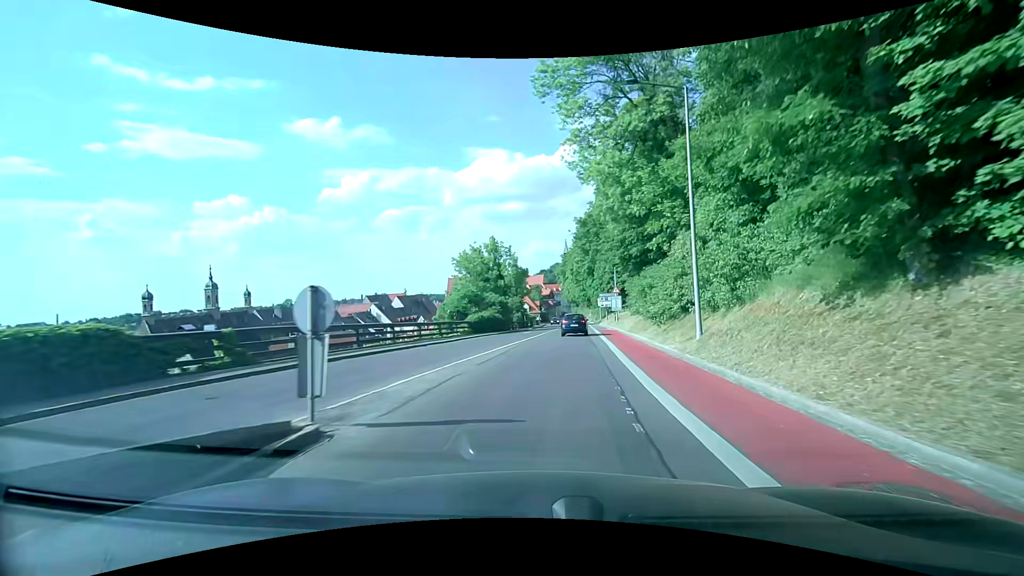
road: secondary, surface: asphalt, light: Day
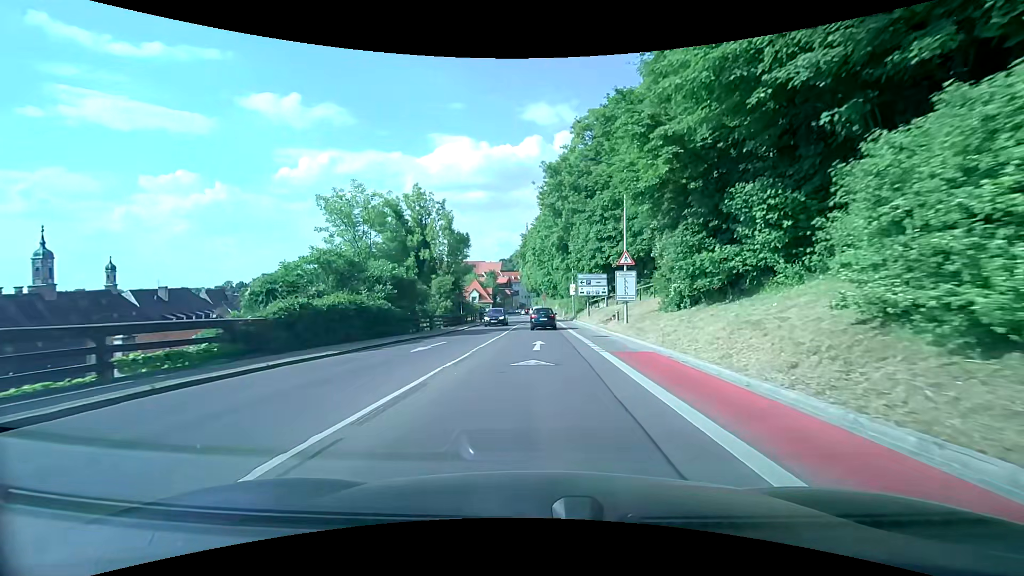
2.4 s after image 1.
(+1.5, +26.6) m; +5°
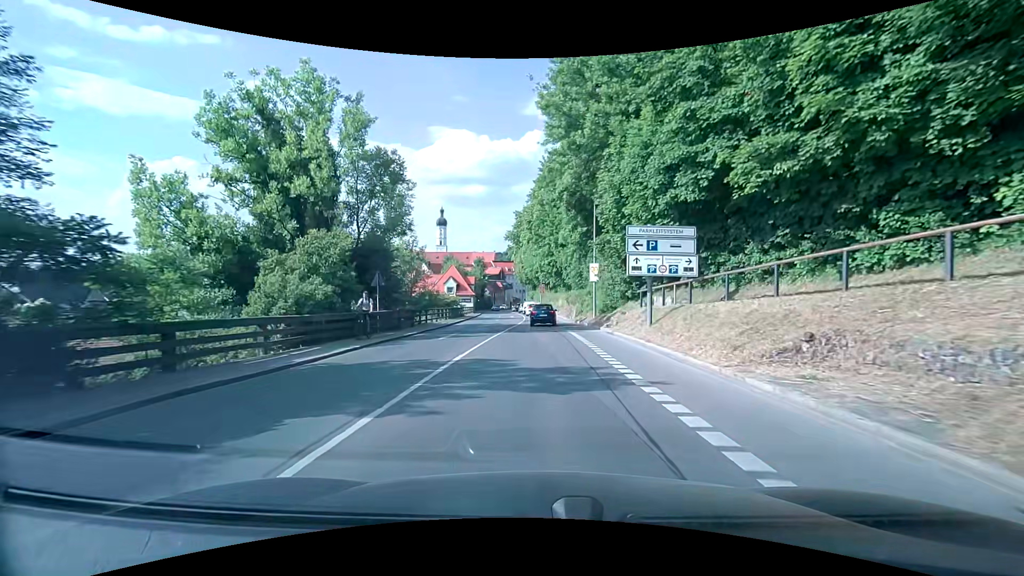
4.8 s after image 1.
(0.0, +25.0) m; 0°
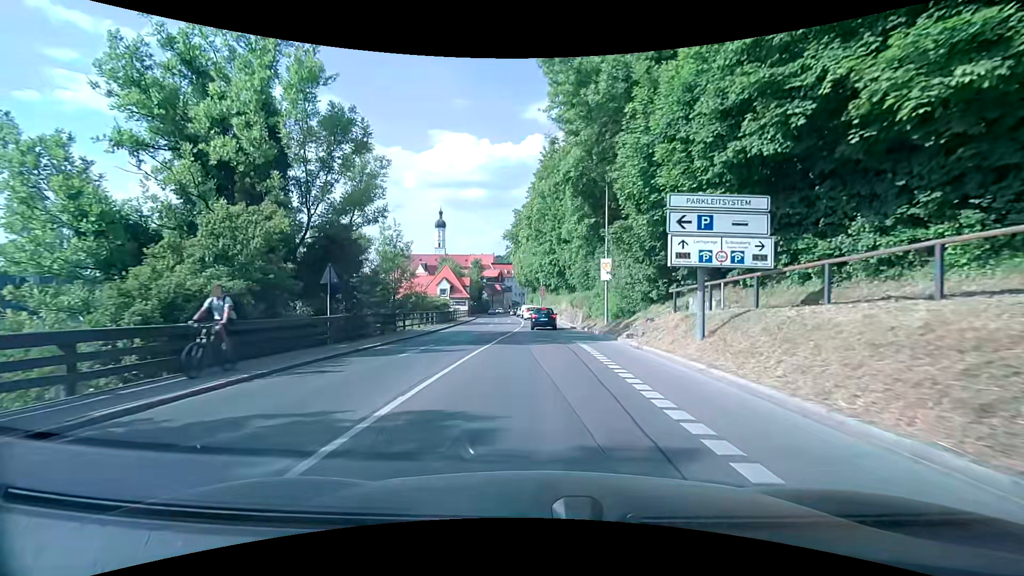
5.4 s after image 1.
(0.0, +5.8) m; 0°
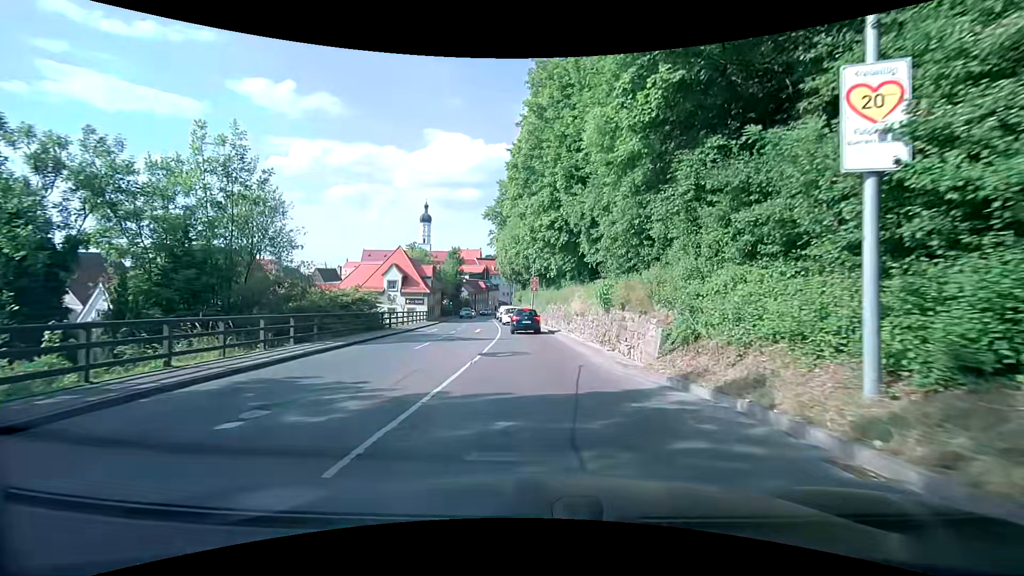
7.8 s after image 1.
(+0.2, +22.7) m; 0°
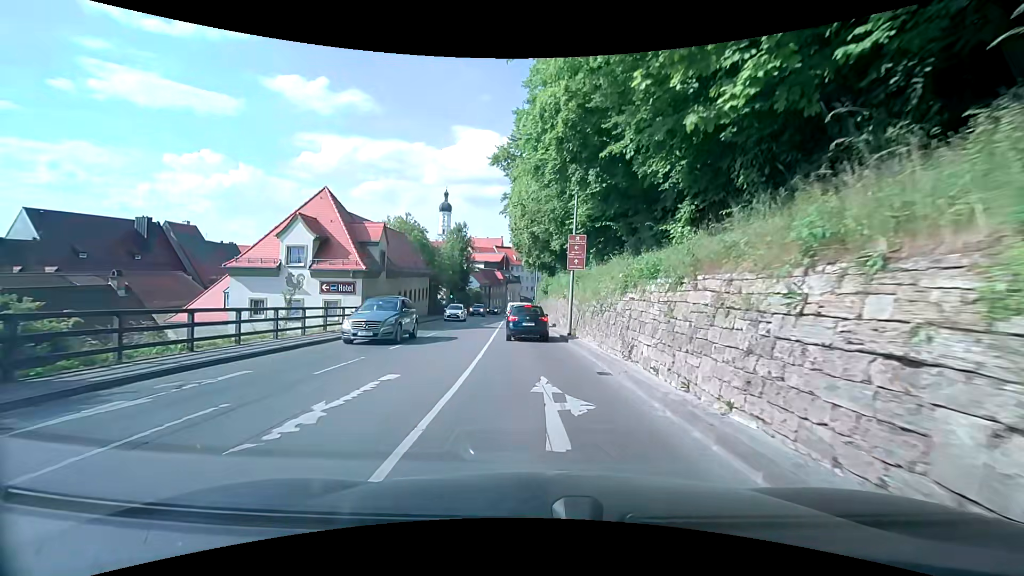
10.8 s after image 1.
(-0.4, +26.0) m; -2°
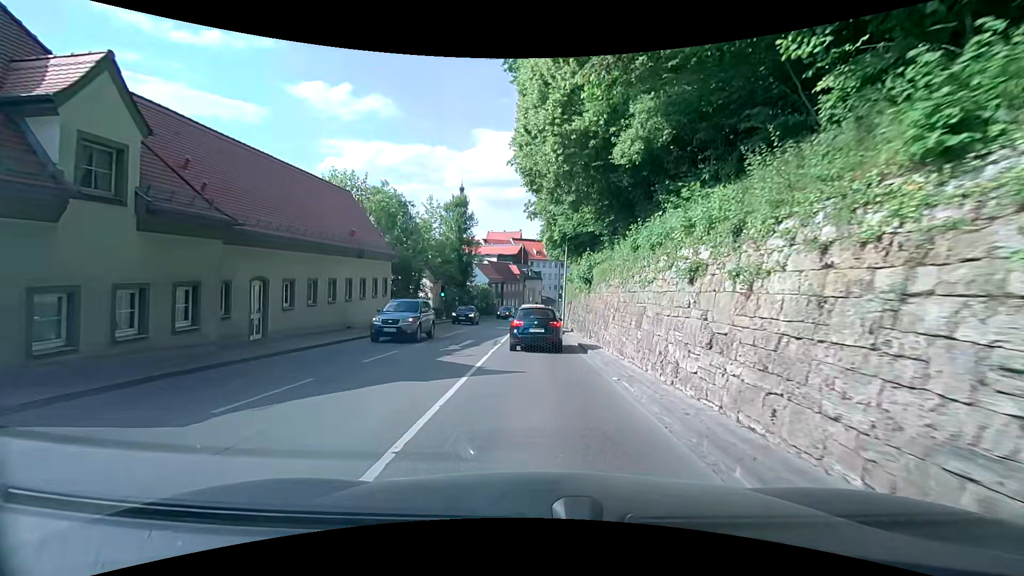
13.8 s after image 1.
(-0.6, +21.2) m; -3°
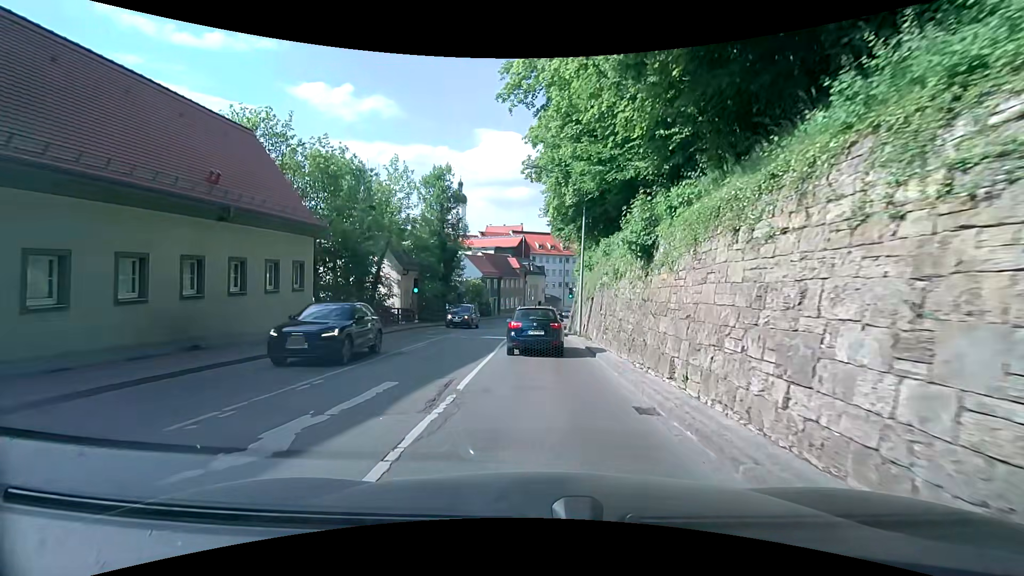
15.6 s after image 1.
(0.0, +12.0) m; +1°
(0, +10) (0, +20) (-1, +30) (-1, +40) (0, +50) (+2, +60) (+4, +70) (+7, +79) (+9, +89) (+9, +99) m
